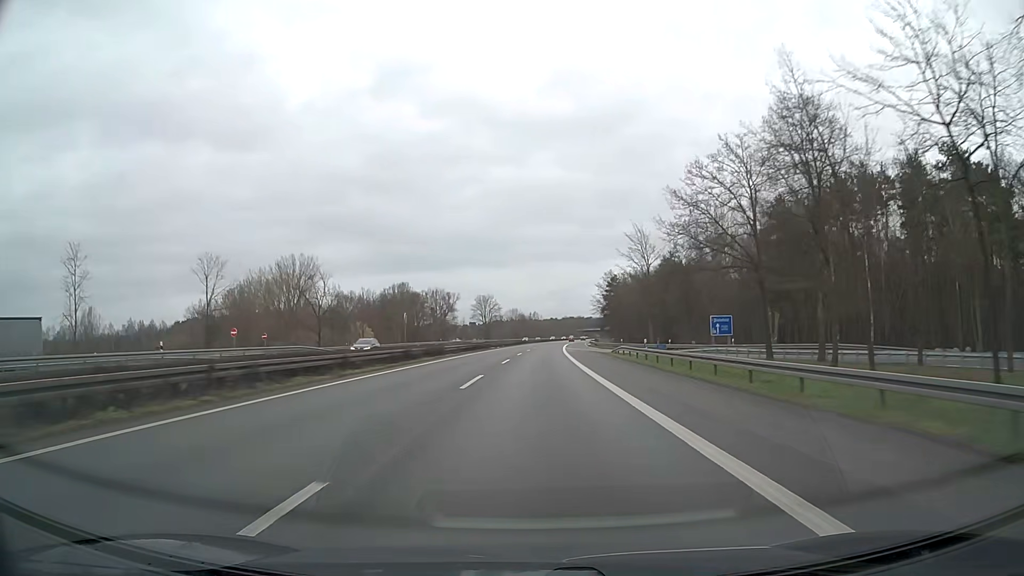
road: motorway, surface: asphalt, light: Day
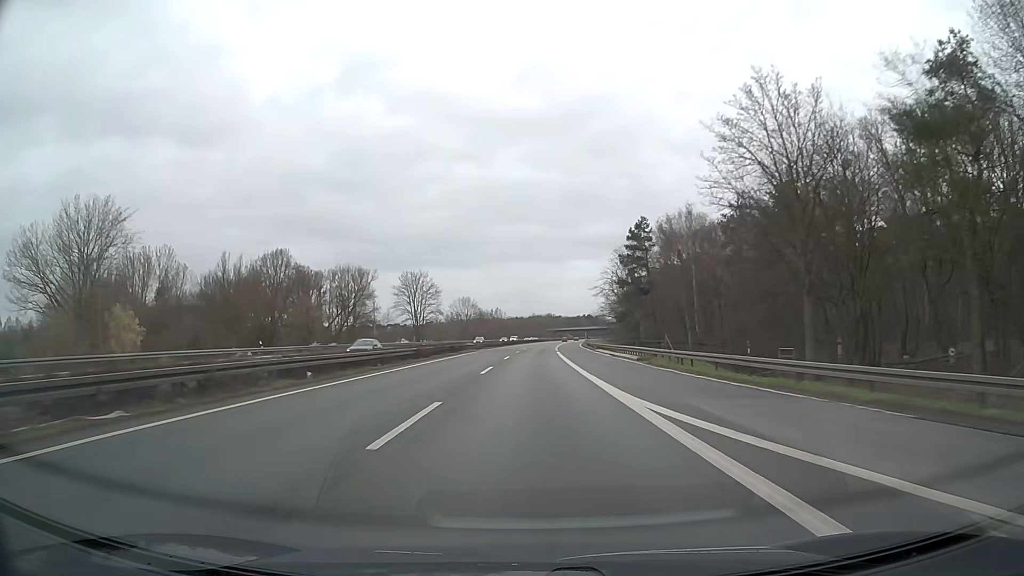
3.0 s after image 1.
(+2.1, +82.2) m; +3°
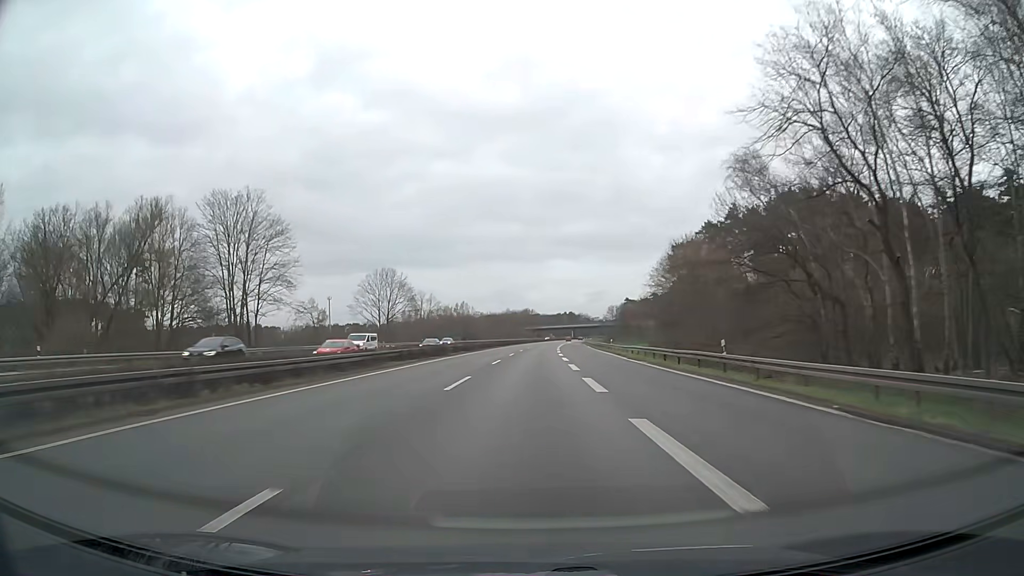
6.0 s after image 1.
(+1.6, +82.2) m; +2°
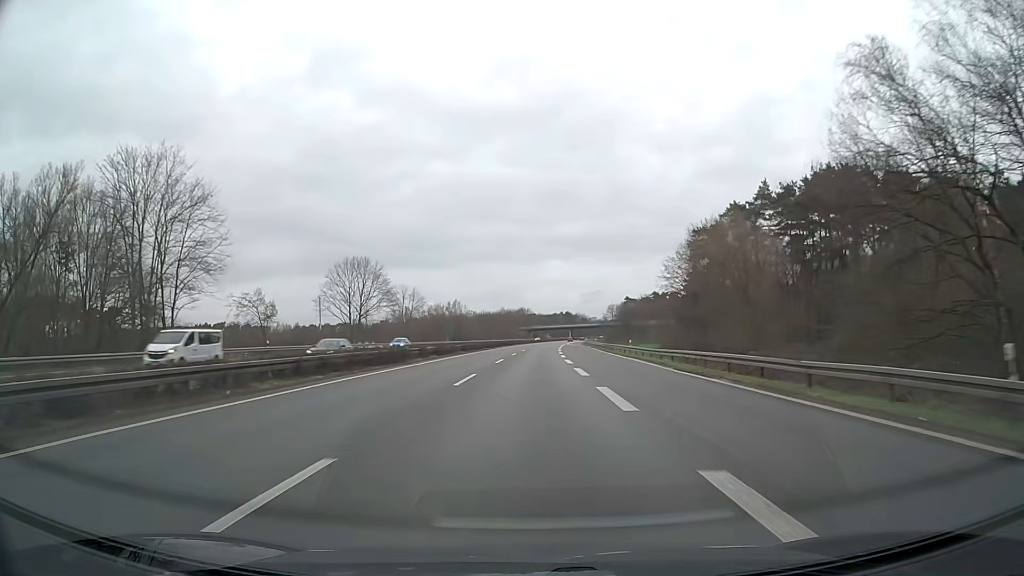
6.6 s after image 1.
(+0.1, +16.5) m; 0°
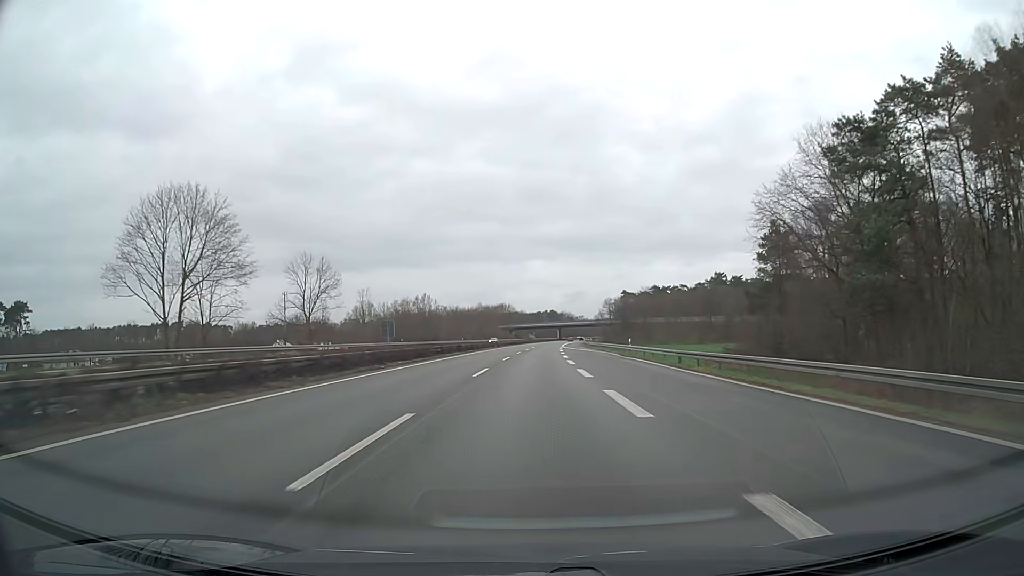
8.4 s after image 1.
(+0.6, +49.4) m; +1°
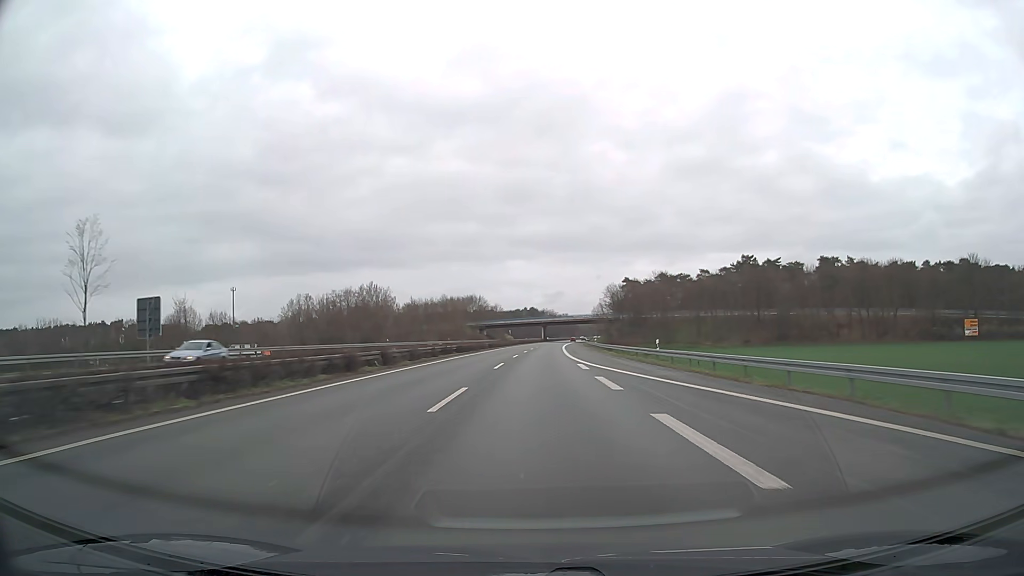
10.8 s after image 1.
(+1.2, +65.9) m; +2°
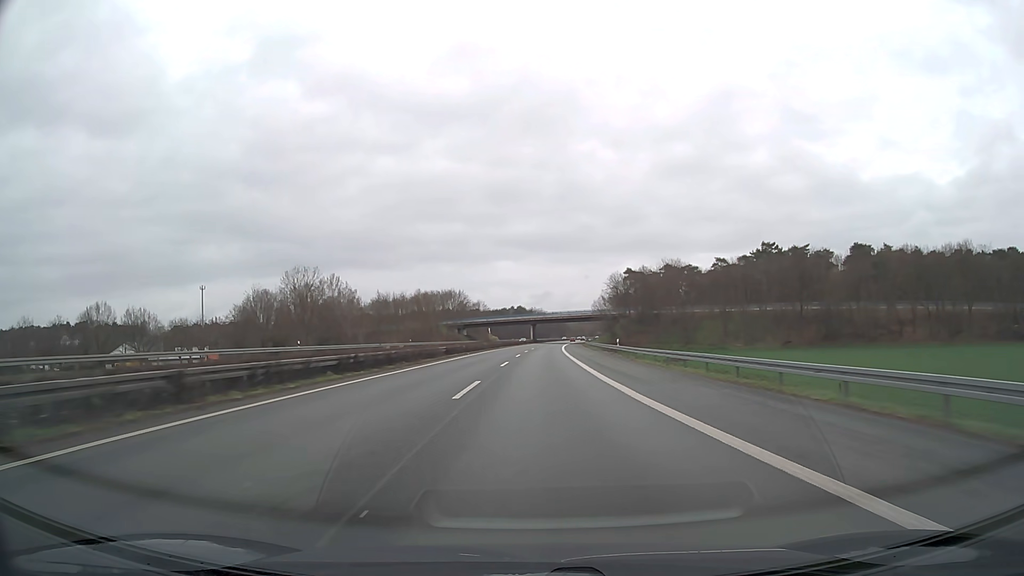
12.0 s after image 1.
(+0.3, +33.0) m; +1°
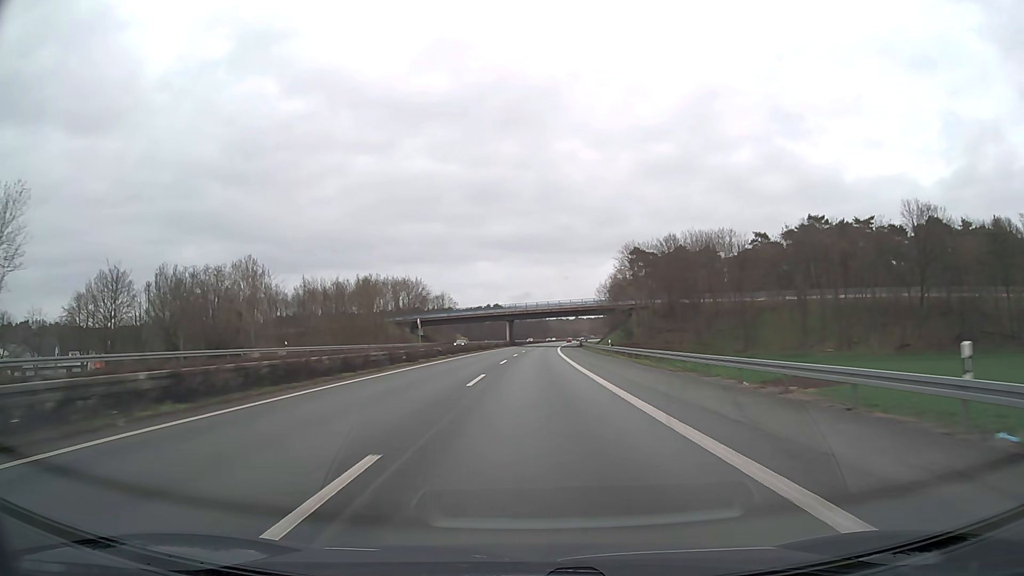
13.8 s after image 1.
(+0.7, +49.5) m; +2°
(0, +10) (0, +20) (0, +30) (+1, +40) (+1, +50) (+1, +60) (+1, +70) (+2, +80) (+2, +90) (+3, +100) m
